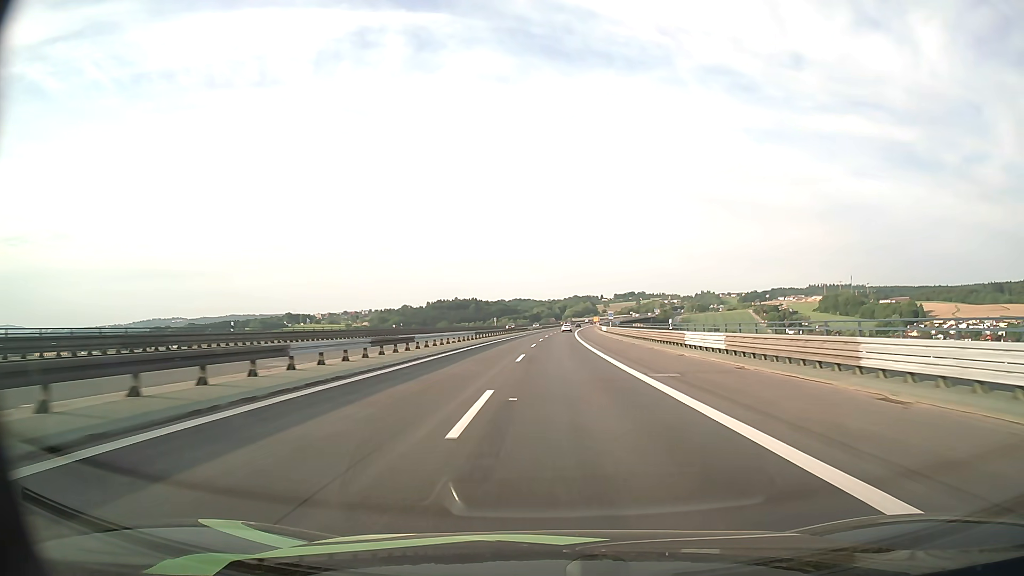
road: motorway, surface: asphalt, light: Day
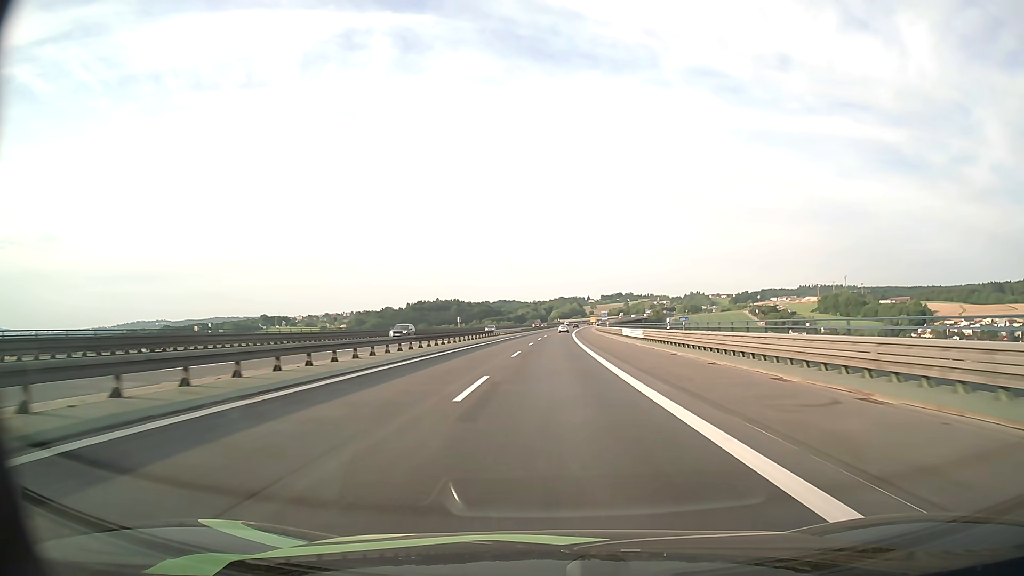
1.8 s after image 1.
(+0.7, +50.1) m; +1°
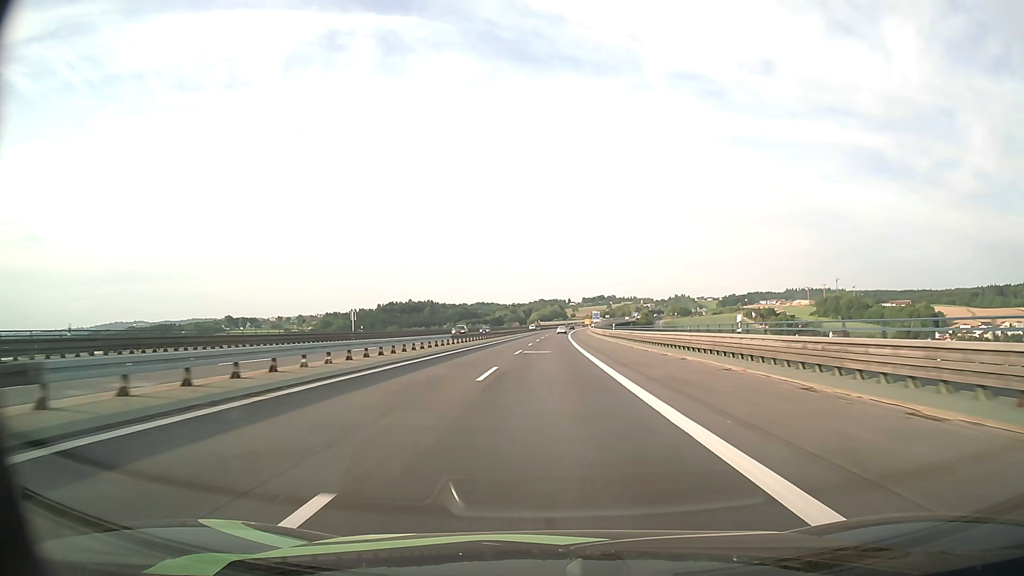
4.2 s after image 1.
(+0.6, +66.9) m; +2°
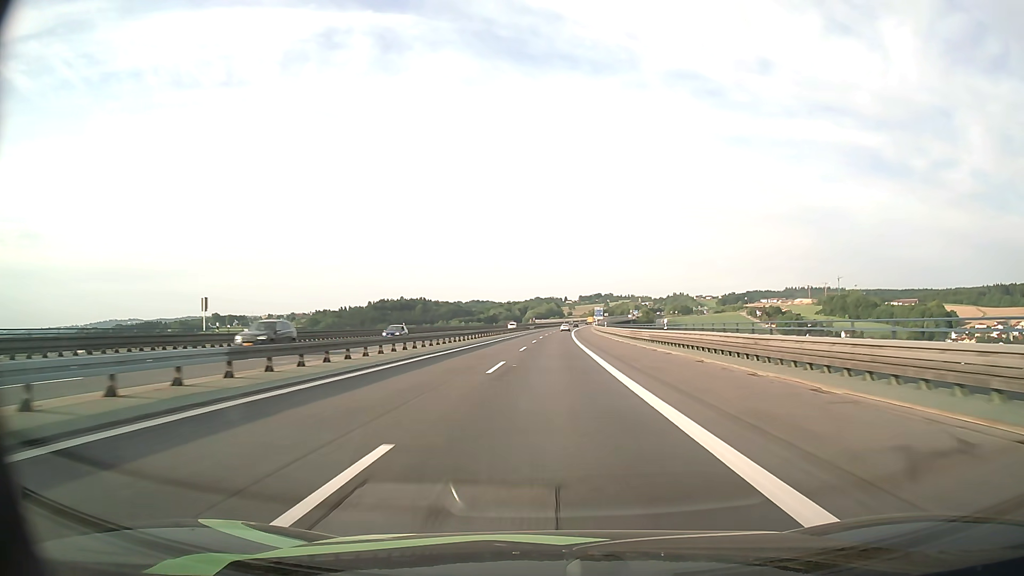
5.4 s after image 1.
(+0.1, +33.8) m; 0°
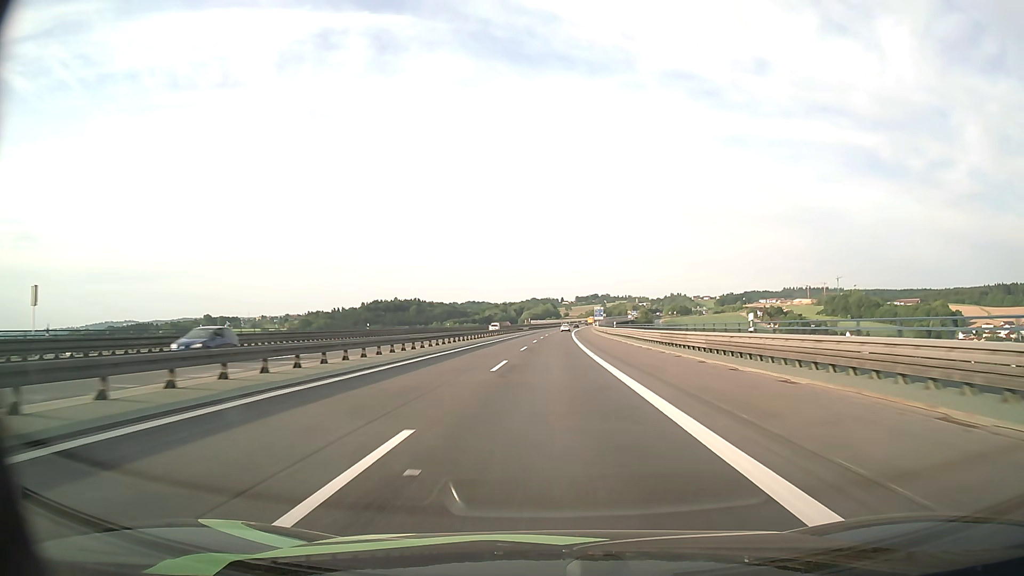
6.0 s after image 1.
(+0.1, +17.0) m; 0°
